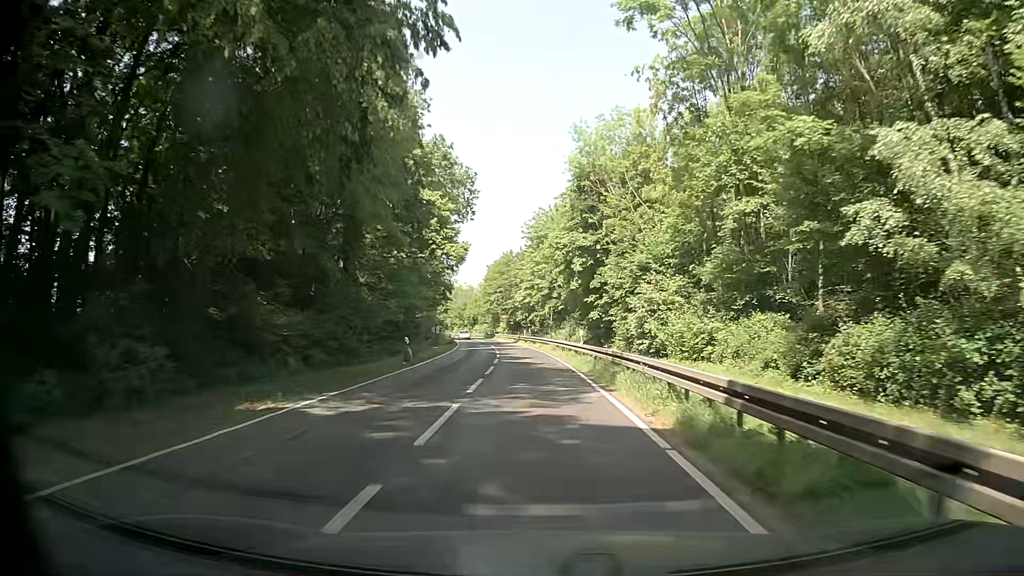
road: secondary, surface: asphalt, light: Day
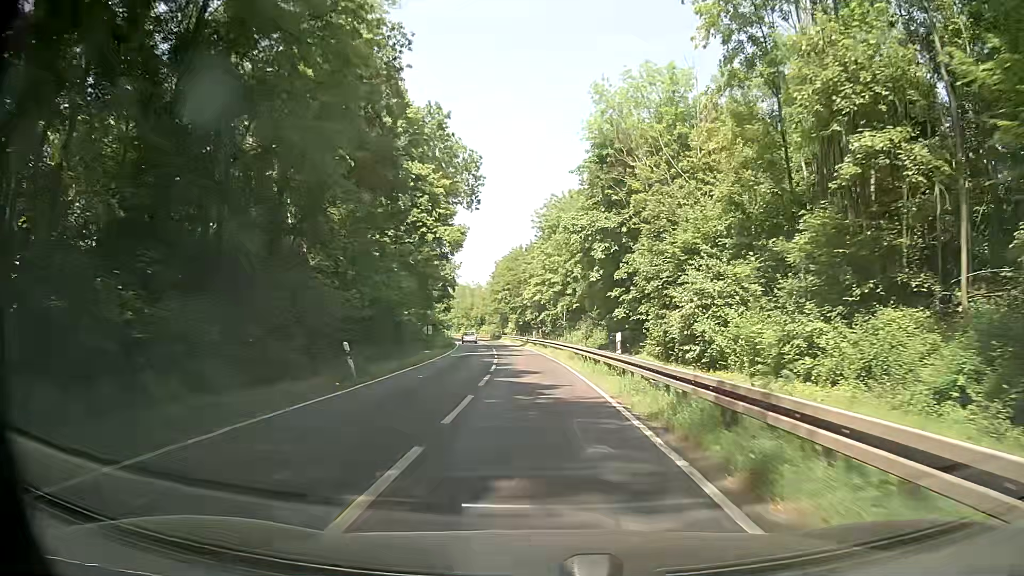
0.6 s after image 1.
(-0.1, +10.3) m; -1°
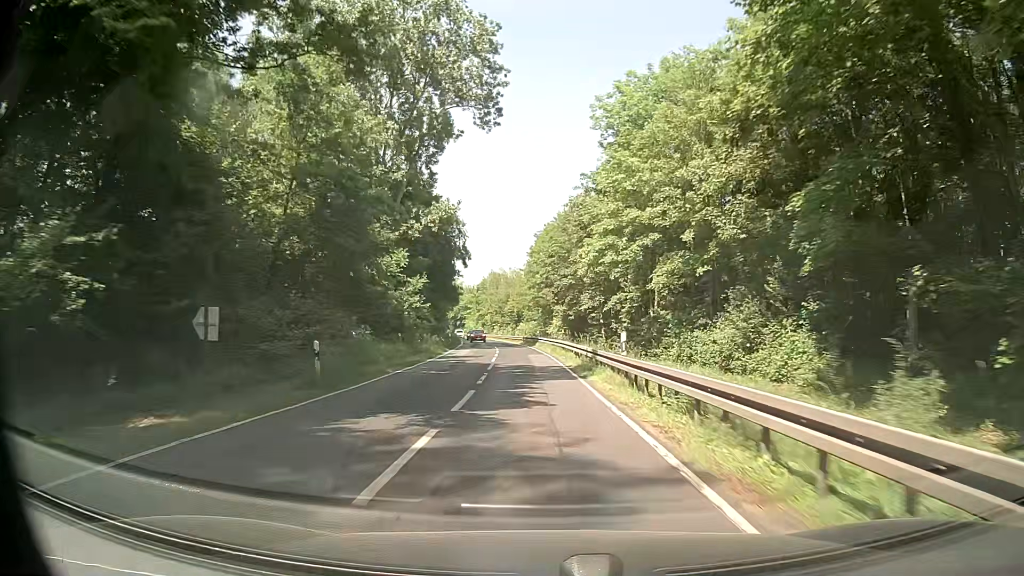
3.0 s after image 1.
(-1.4, +41.5) m; -5°
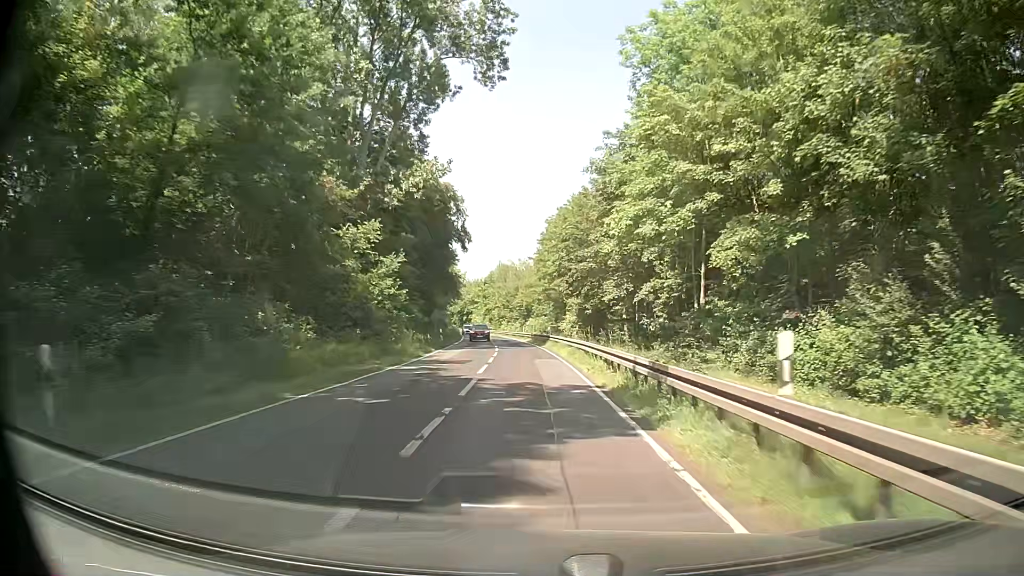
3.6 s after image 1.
(0.0, +10.4) m; -1°
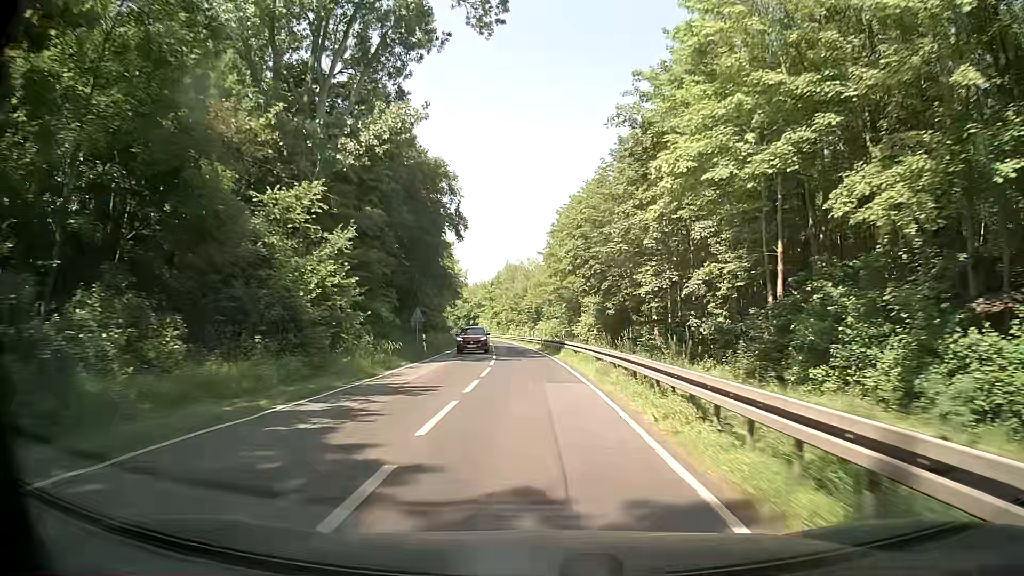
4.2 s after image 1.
(+0.1, +10.5) m; 0°
